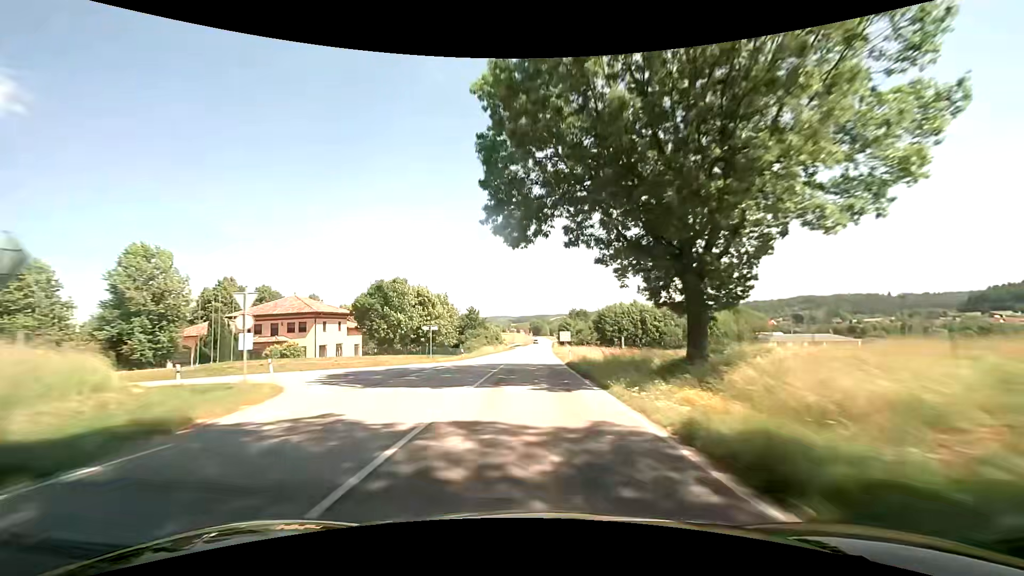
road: secondary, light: Day
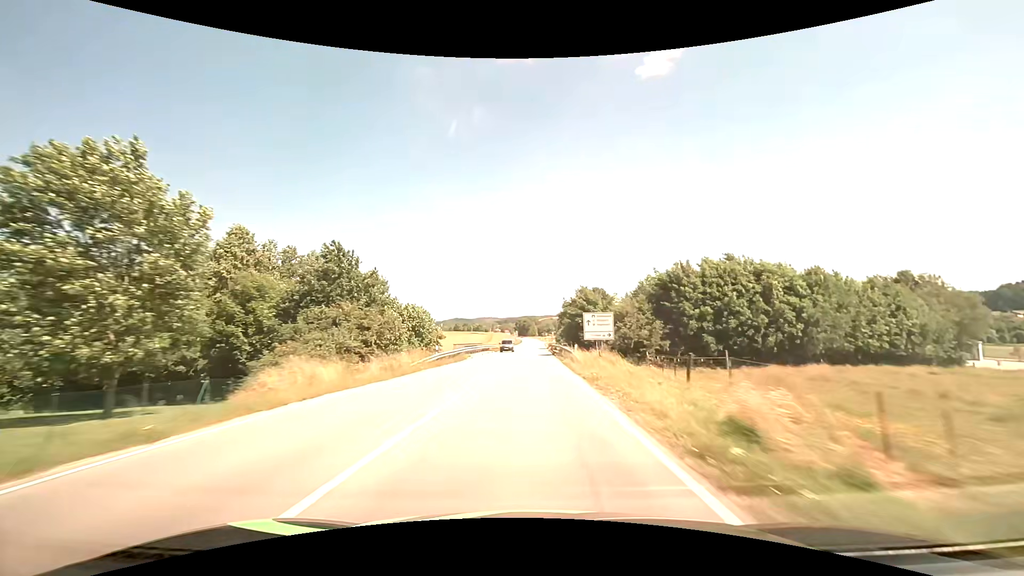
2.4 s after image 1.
(+1.3, +61.1) m; +2°
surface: asphalt
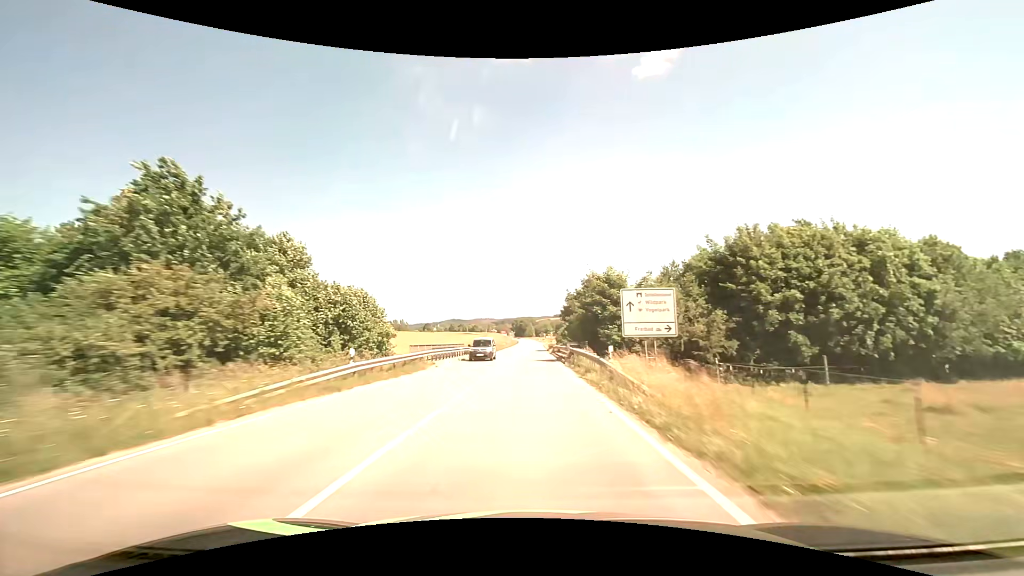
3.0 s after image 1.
(0.0, +15.3) m; 0°
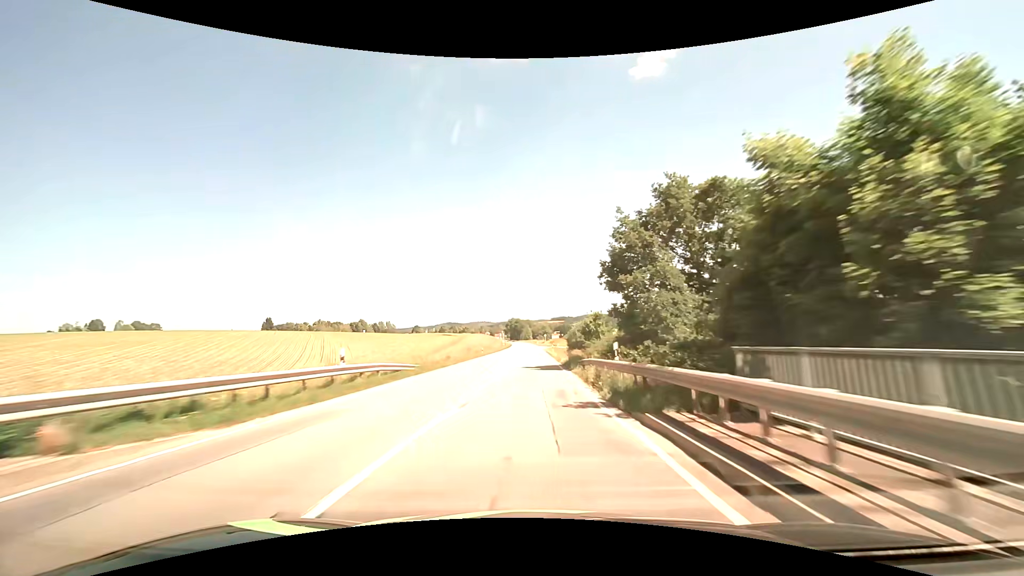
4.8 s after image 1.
(+0.1, +45.7) m; +1°
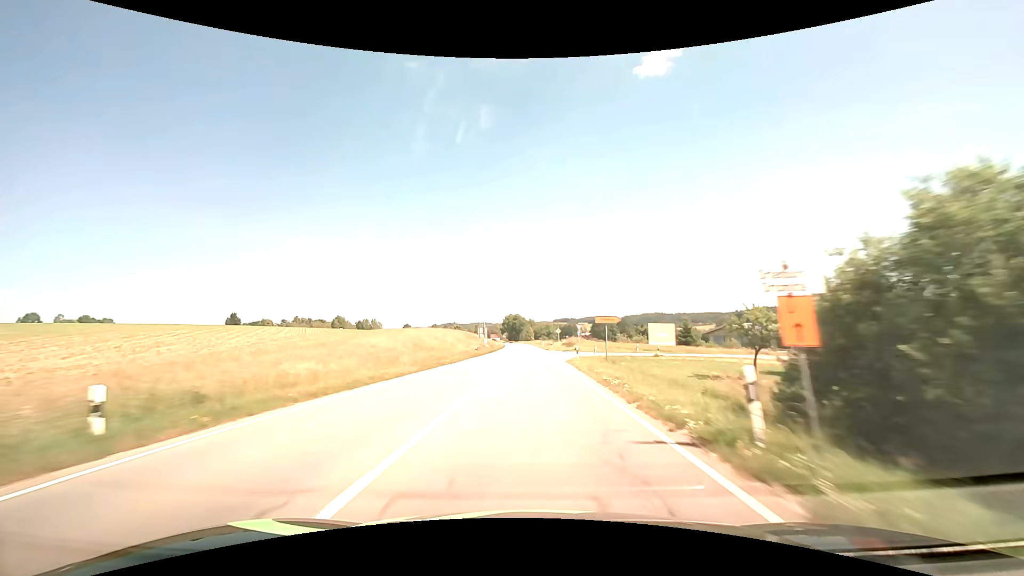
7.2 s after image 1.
(-0.3, +59.8) m; 0°
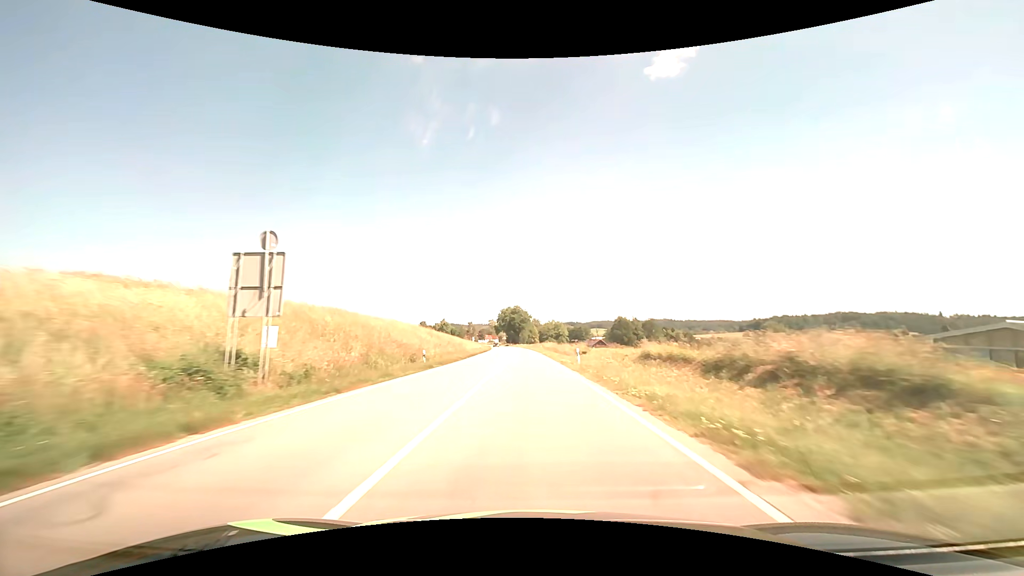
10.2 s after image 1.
(-0.4, +72.6) m; -1°
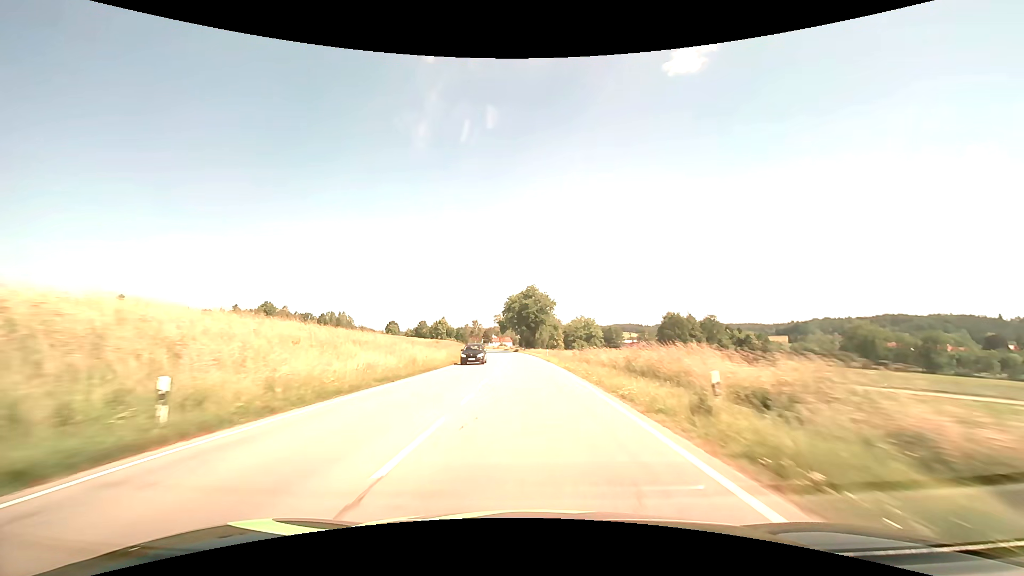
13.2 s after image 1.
(-1.2, +71.0) m; -2°
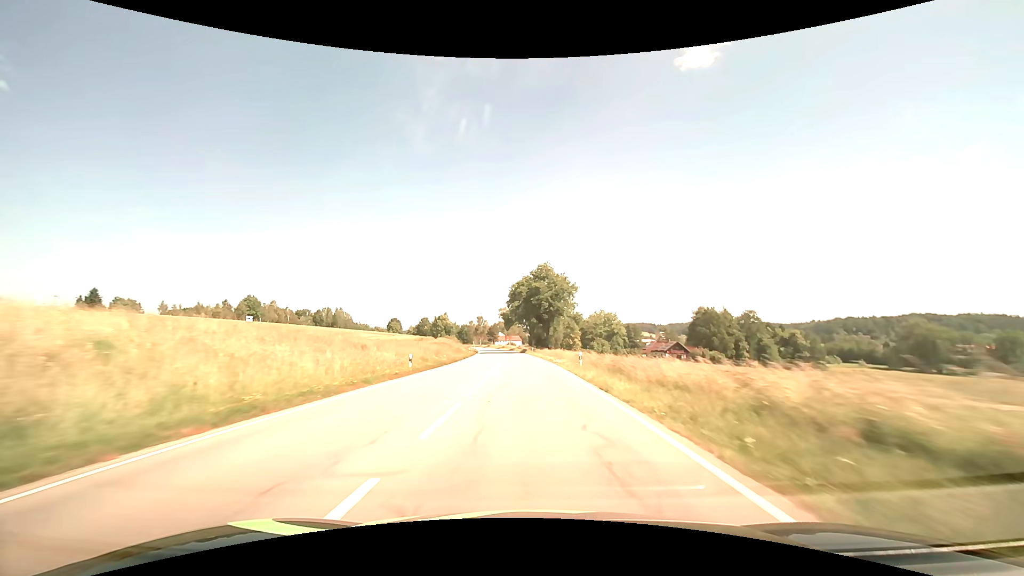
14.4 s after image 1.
(-0.3, +28.4) m; -1°
(0, +10) (0, +20) (0, +30) (-1, +40) (-1, +50) (-2, +60) (-2, +70) (-3, +80) (-4, +90) (-5, +100) m
